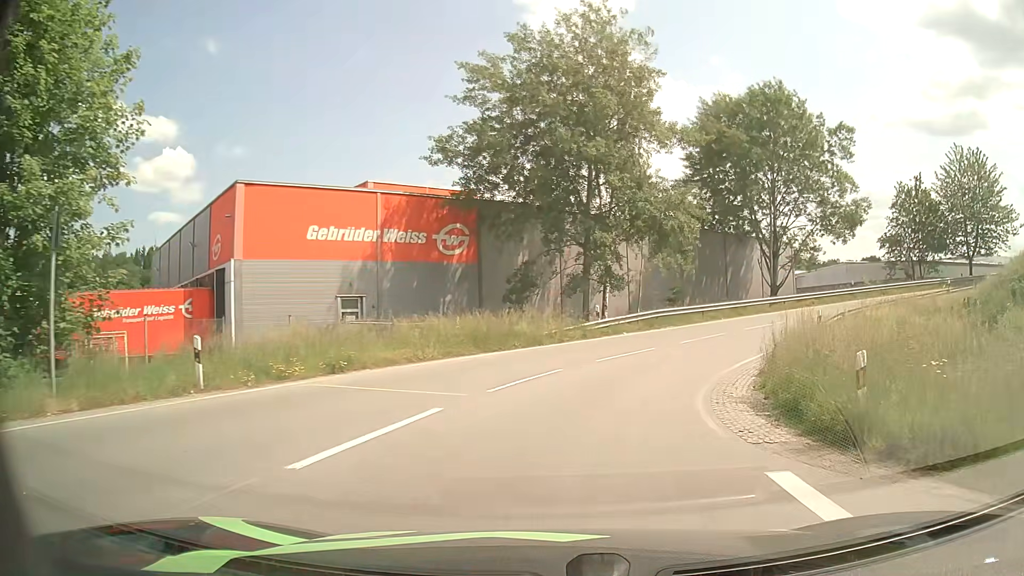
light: Day
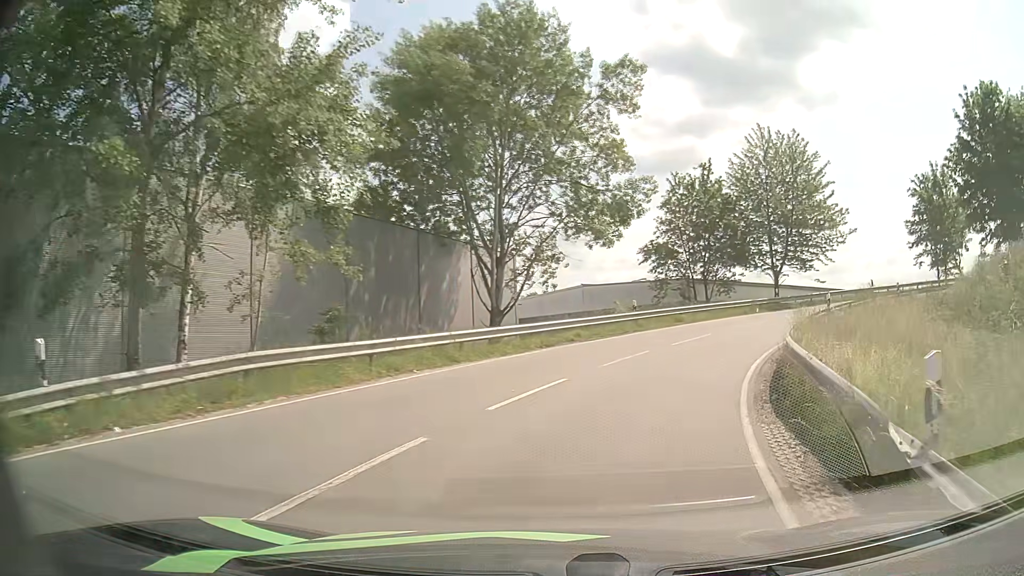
(+3.8, +18.4) m; +26°
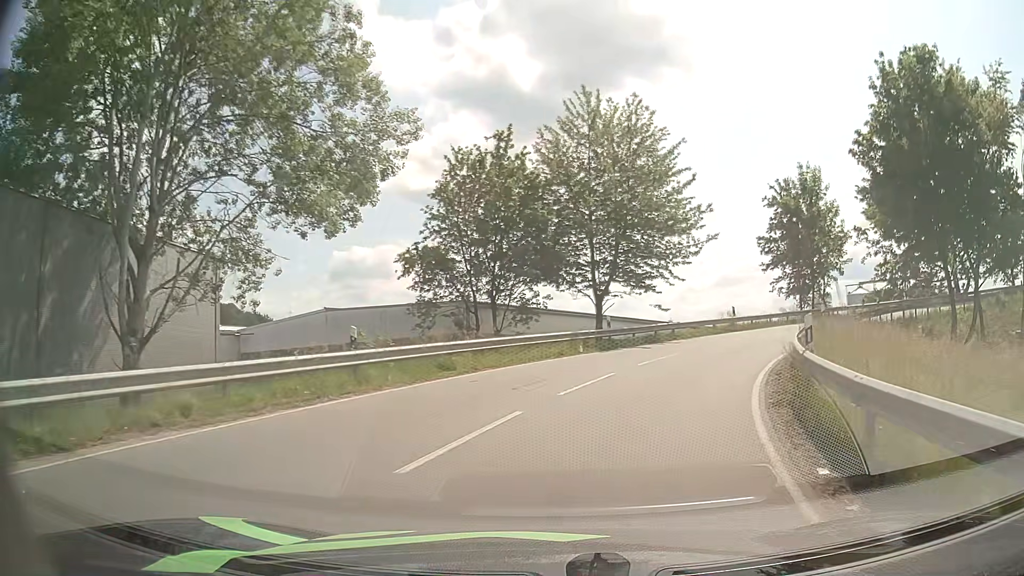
(+2.7, +14.7) m; +19°
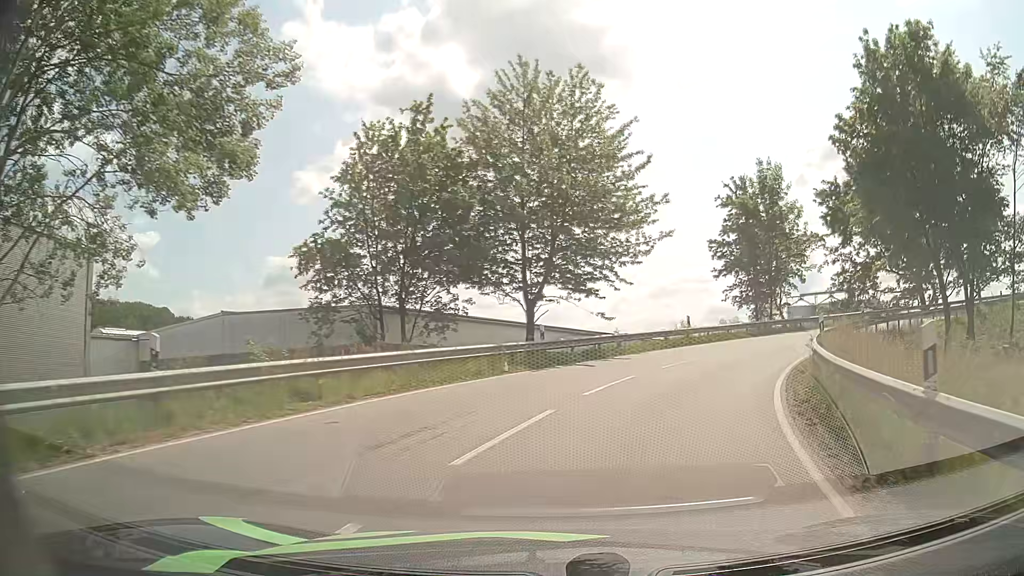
(+0.3, +5.3) m; +6°
